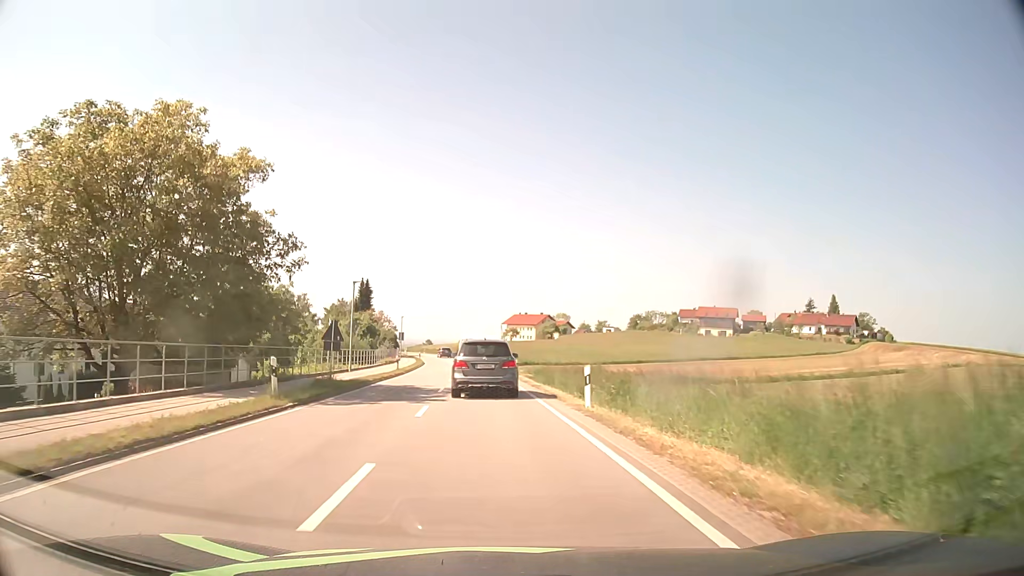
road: secondary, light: Day
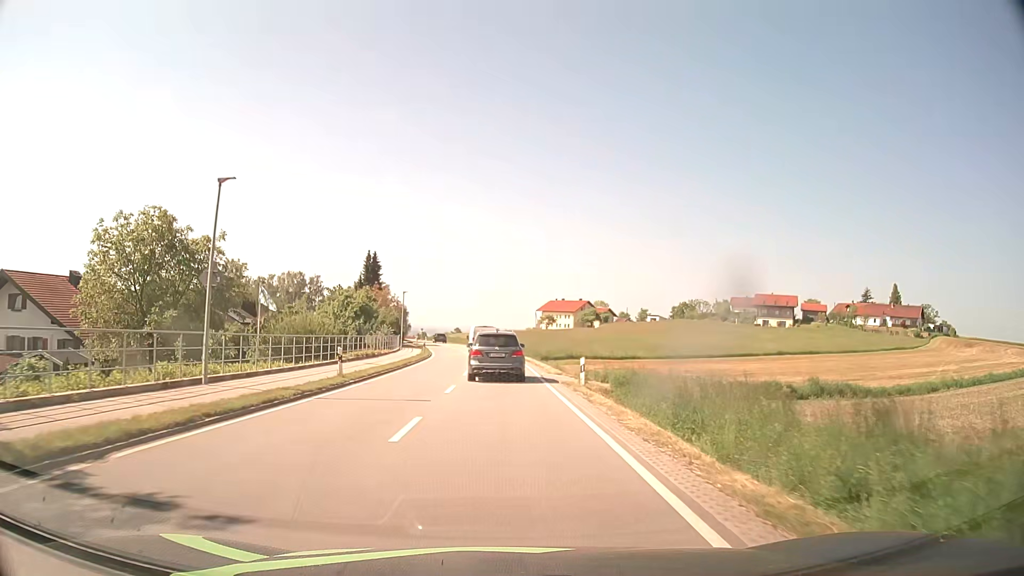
(-0.6, +22.8) m; -3°
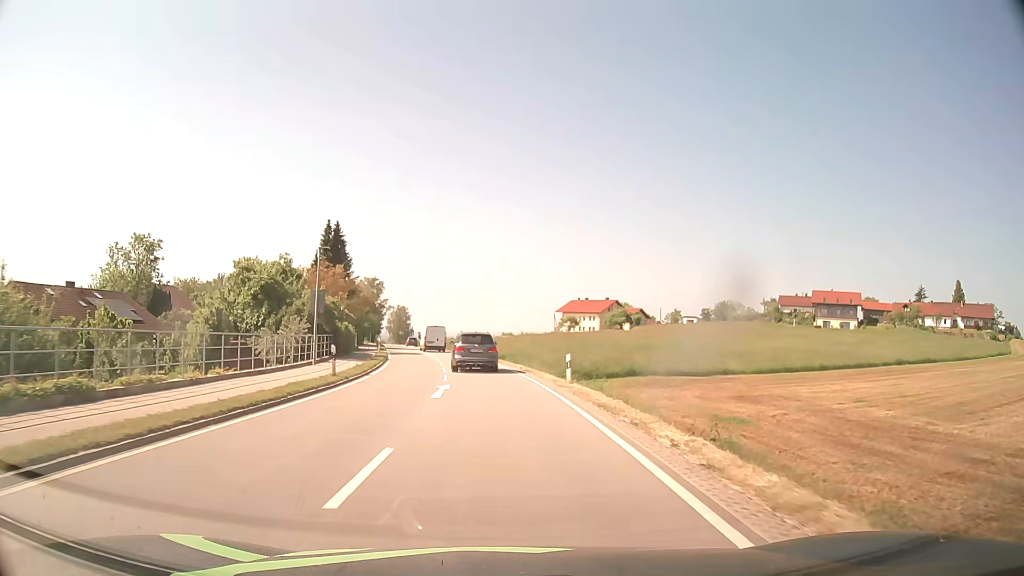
(-0.2, +30.8) m; -1°
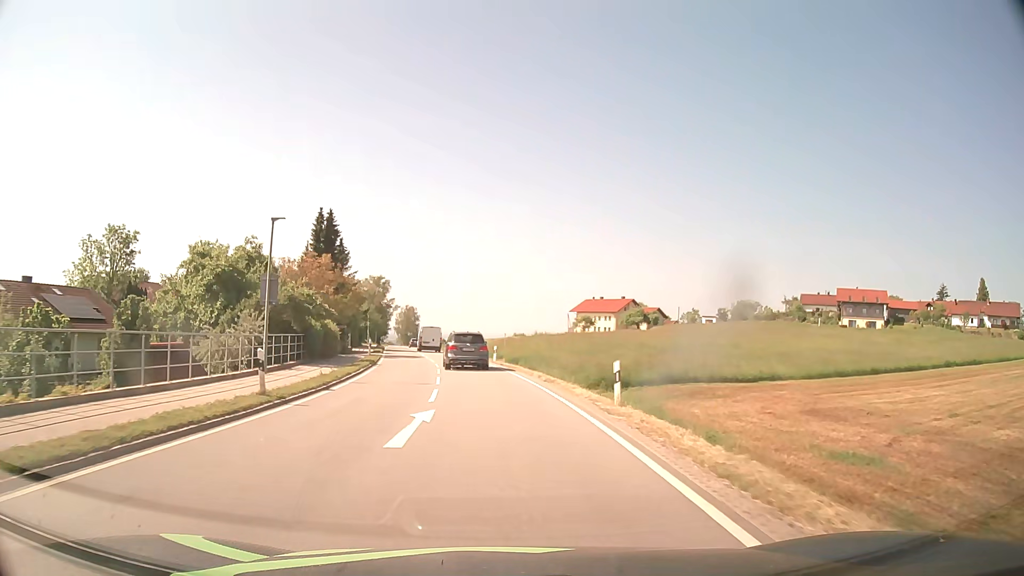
(-0.1, +7.6) m; -1°
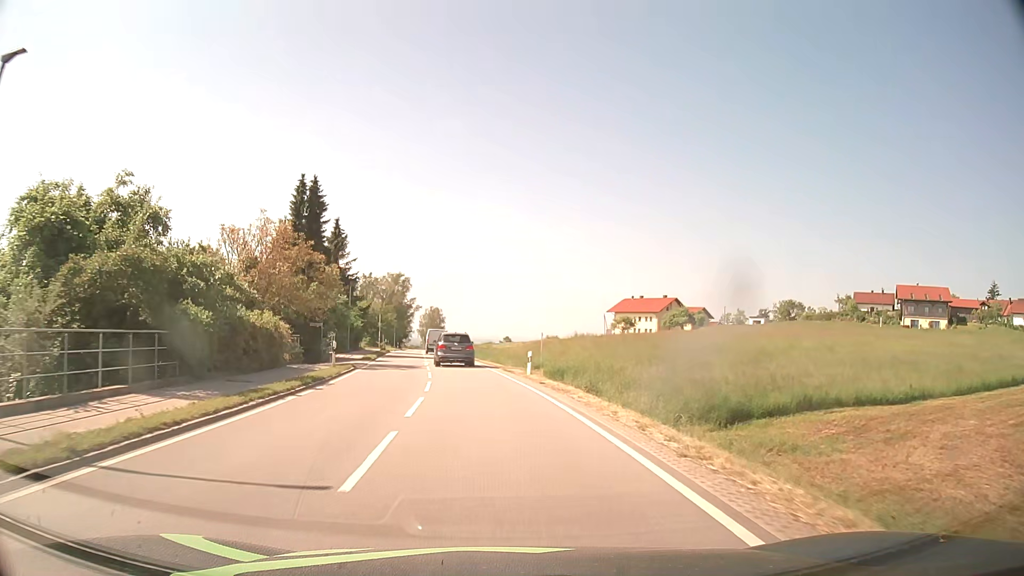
(-0.3, +15.2) m; -2°
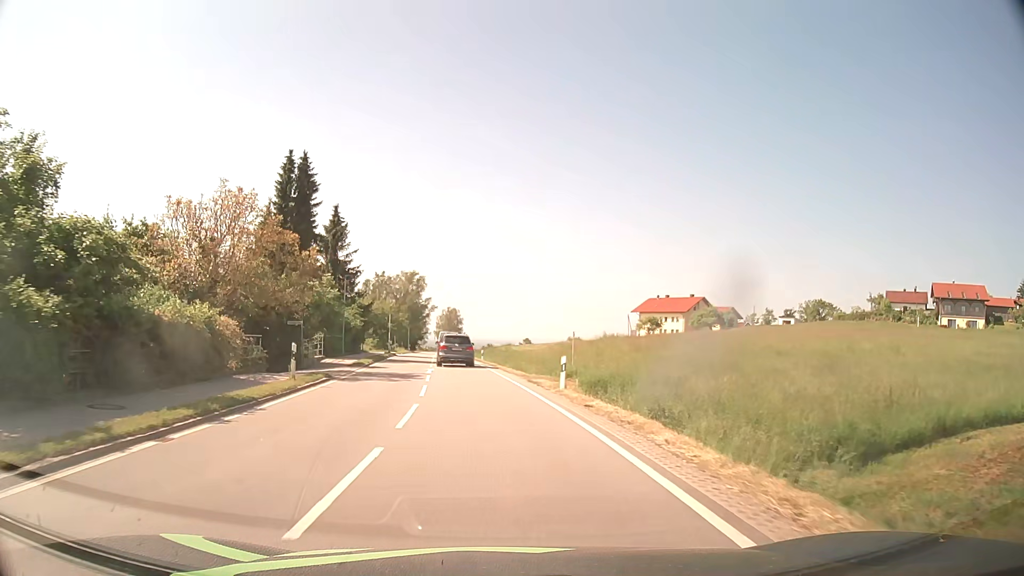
(-0.1, +7.6) m; -2°
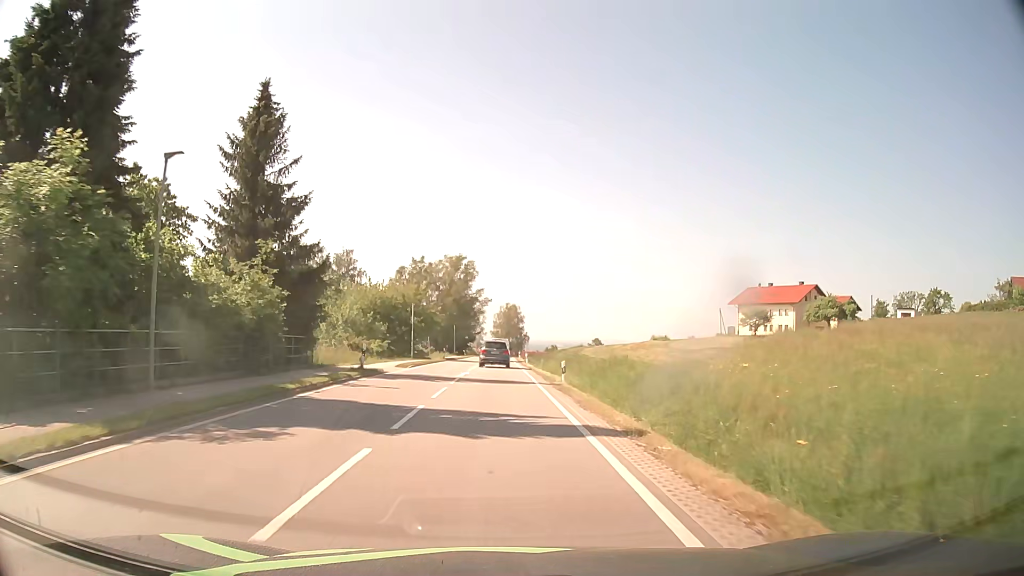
(-1.6, +30.3) m; -5°
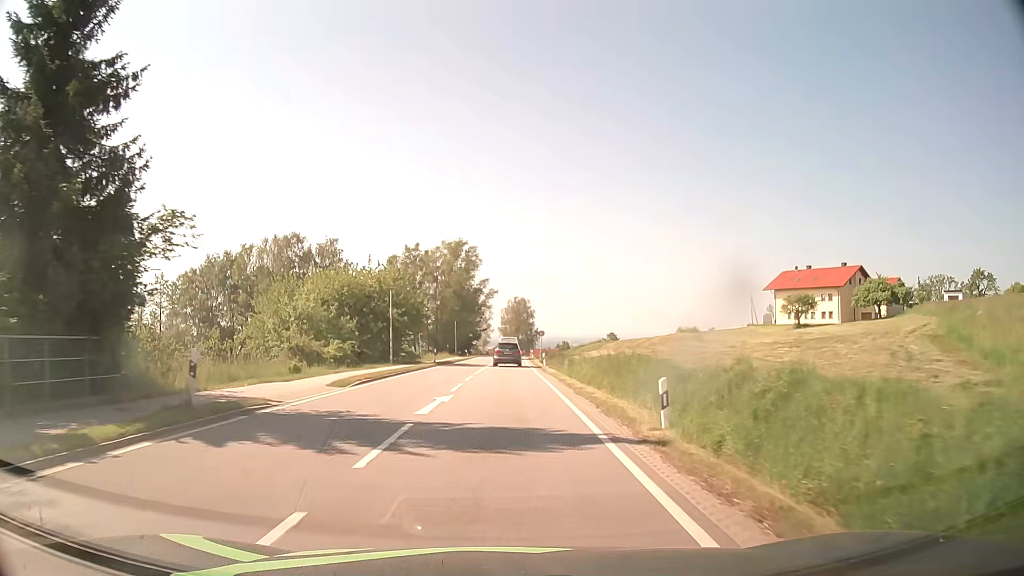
(-0.1, +15.3) m; 0°
(0, +10) (0, +20) (0, +30) (0, +40) (0, +50) (0, +60) (0, +70) (0, +80) (0, +90) (0, +100) m
